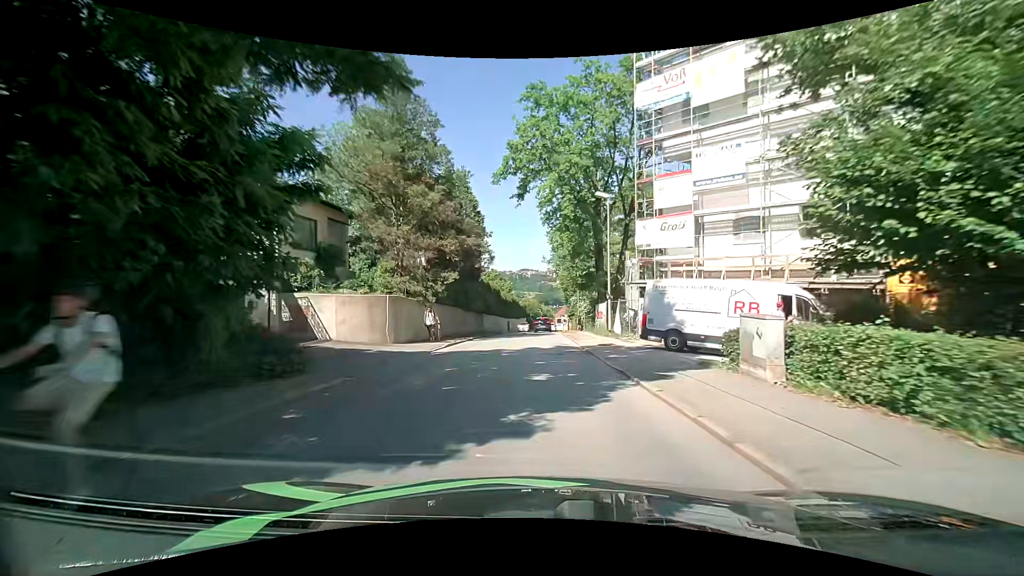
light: Day
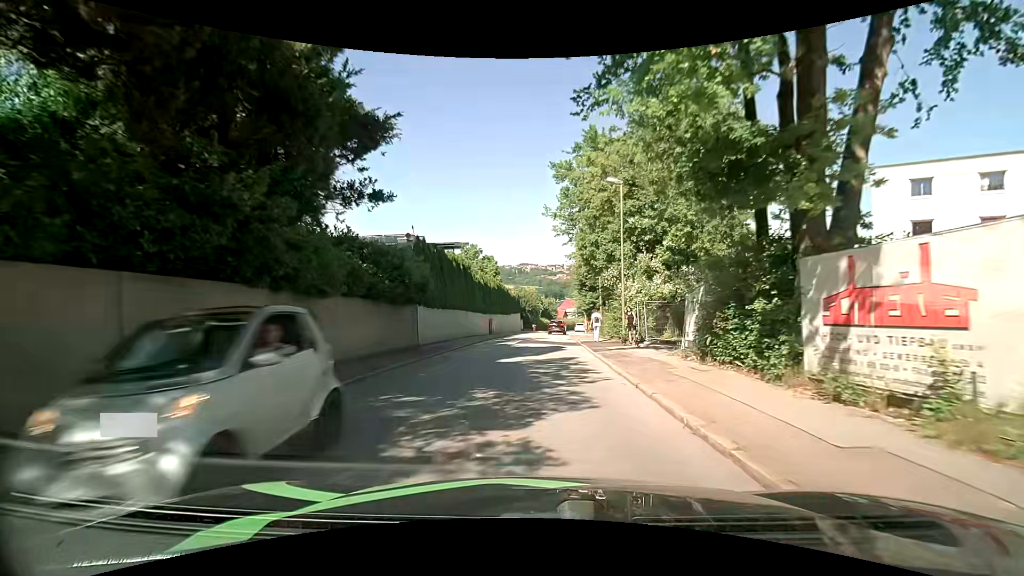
(-0.1, +28.9) m; 0°
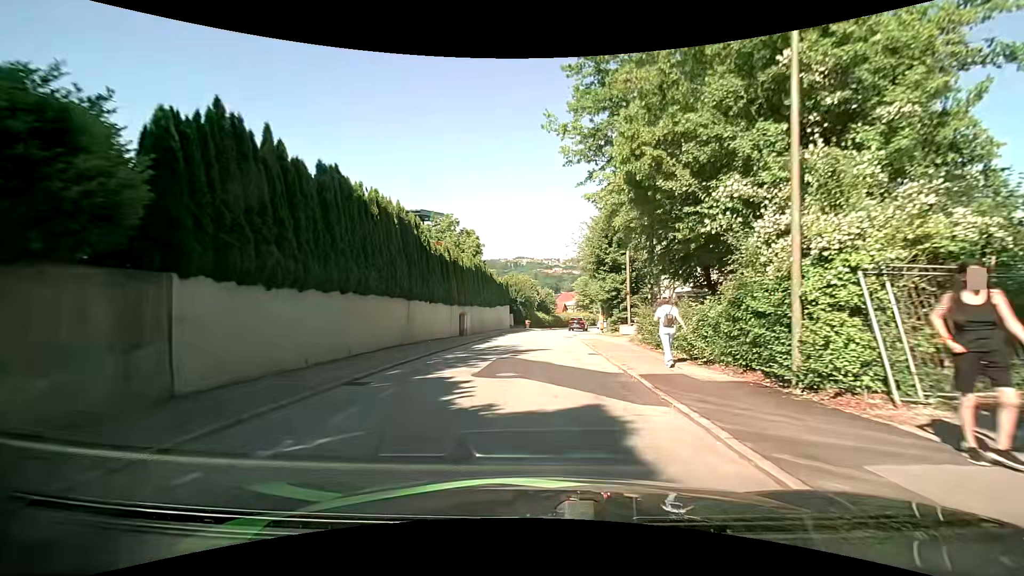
(+0.2, +16.7) m; +2°
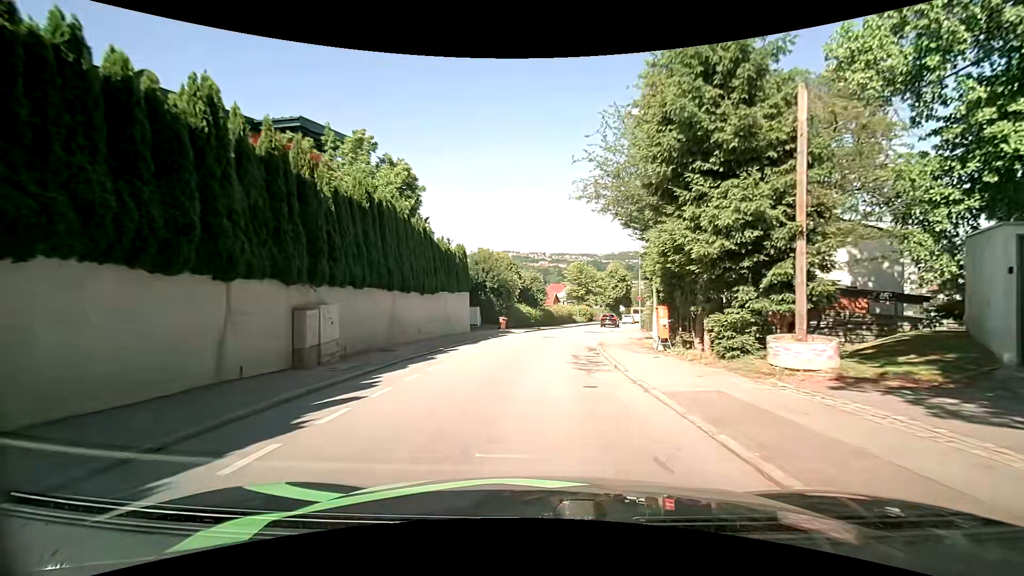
(-0.1, +22.0) m; 0°
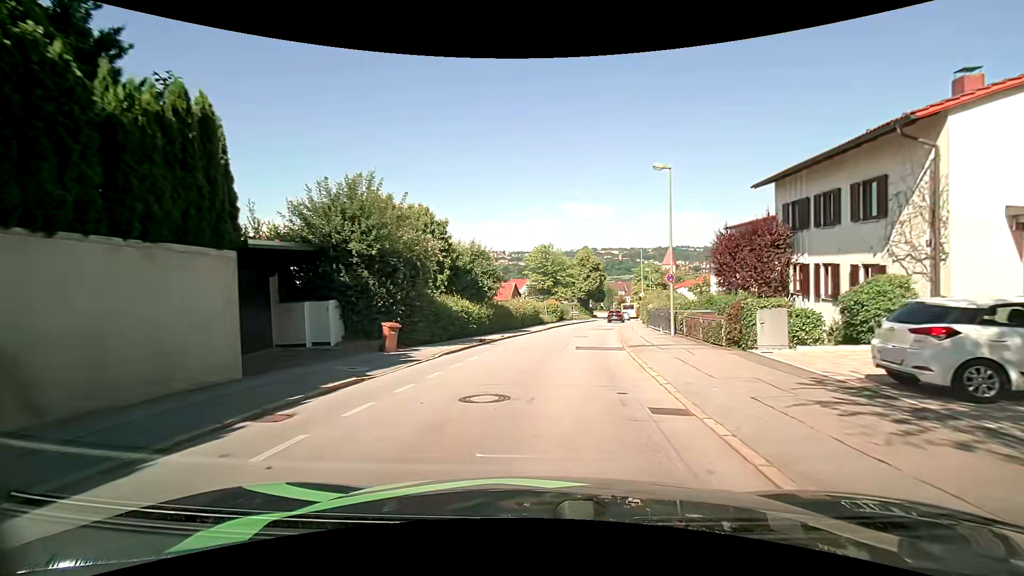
(+0.9, +21.3) m; +5°
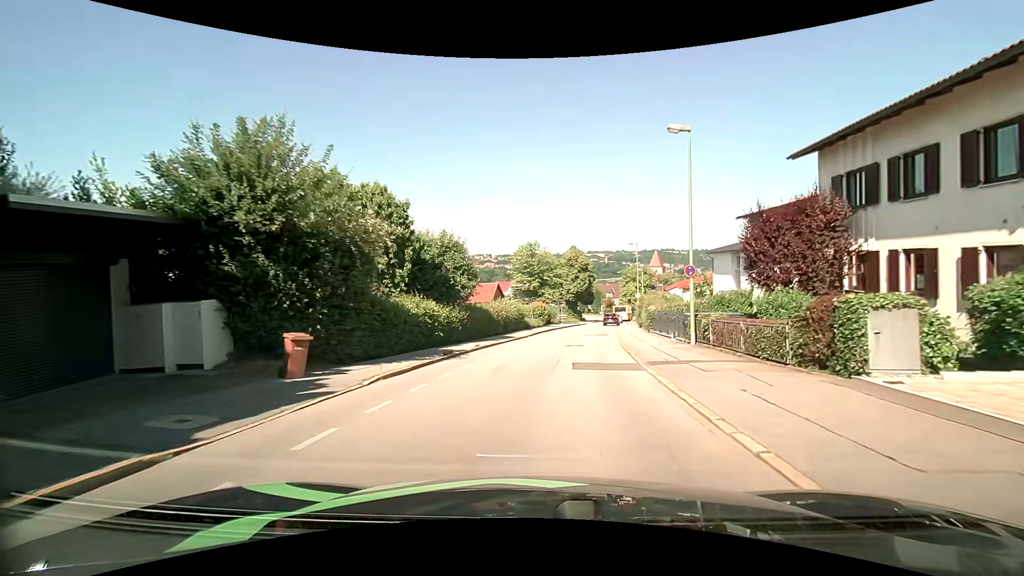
(+0.1, +5.3) m; +2°
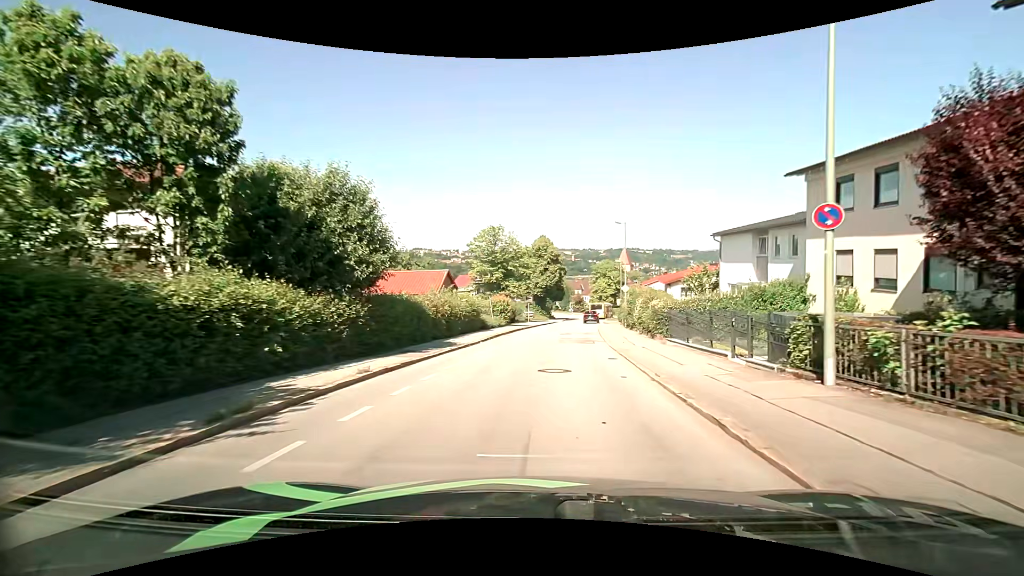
(+0.3, +10.7) m; +4°
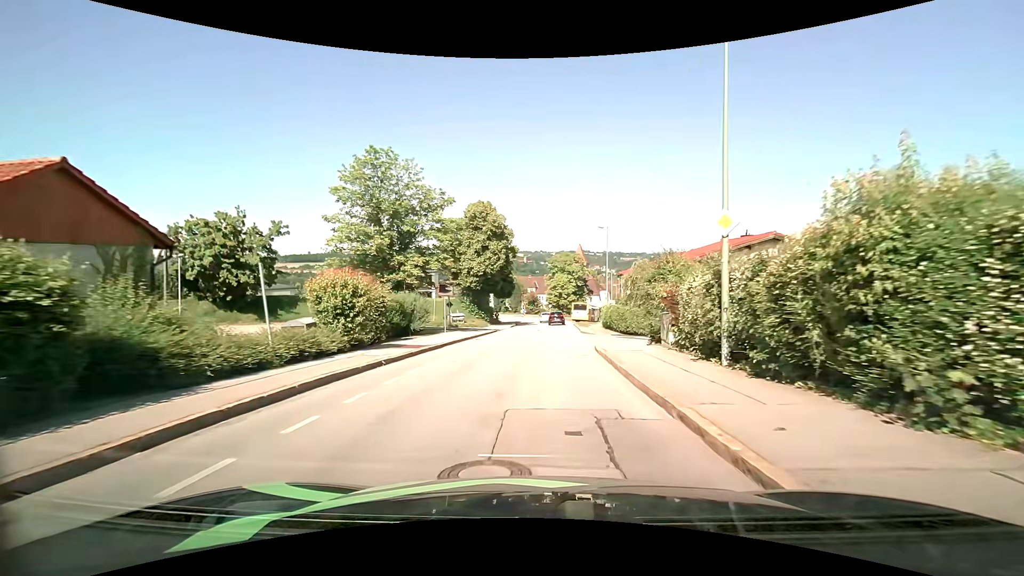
(+1.6, +28.1) m; +5°
(0, +10) (0, +20) (+1, +30) (+2, +40) (+2, +50) (+2, +60) (+2, +70) (+2, +80) (+1, +90) (-1, +100) m
